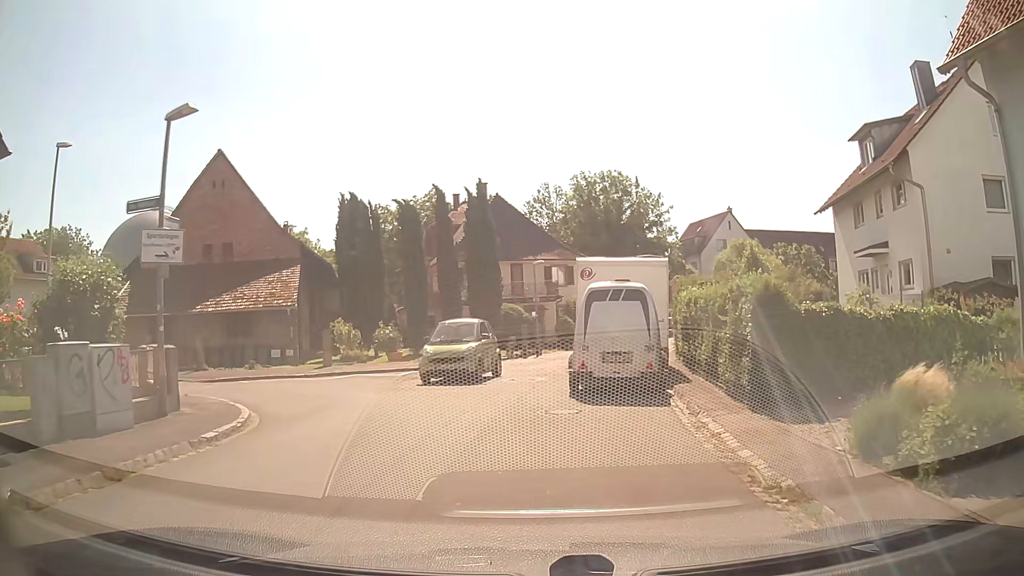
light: Day
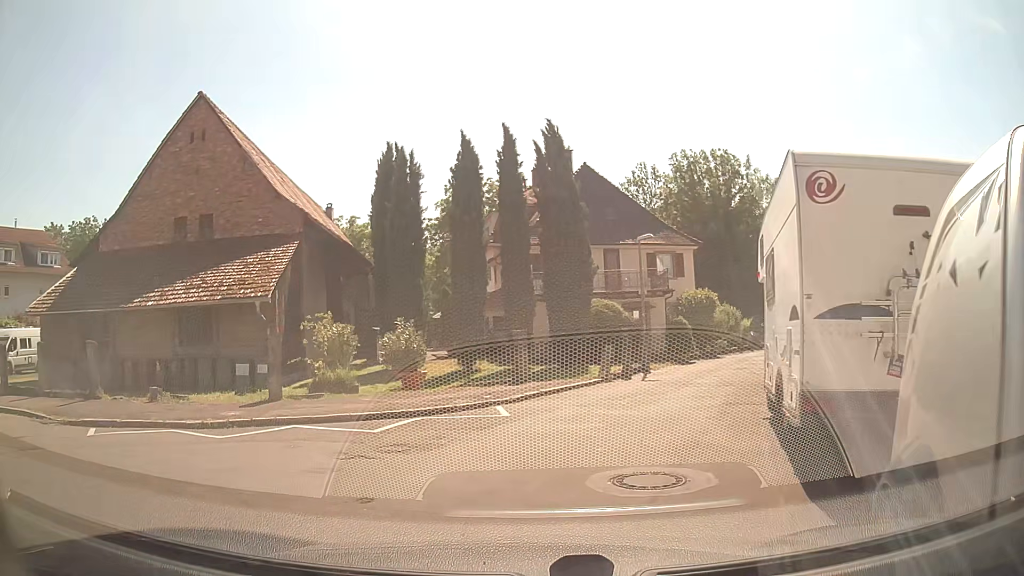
(-0.3, +10.6) m; -8°
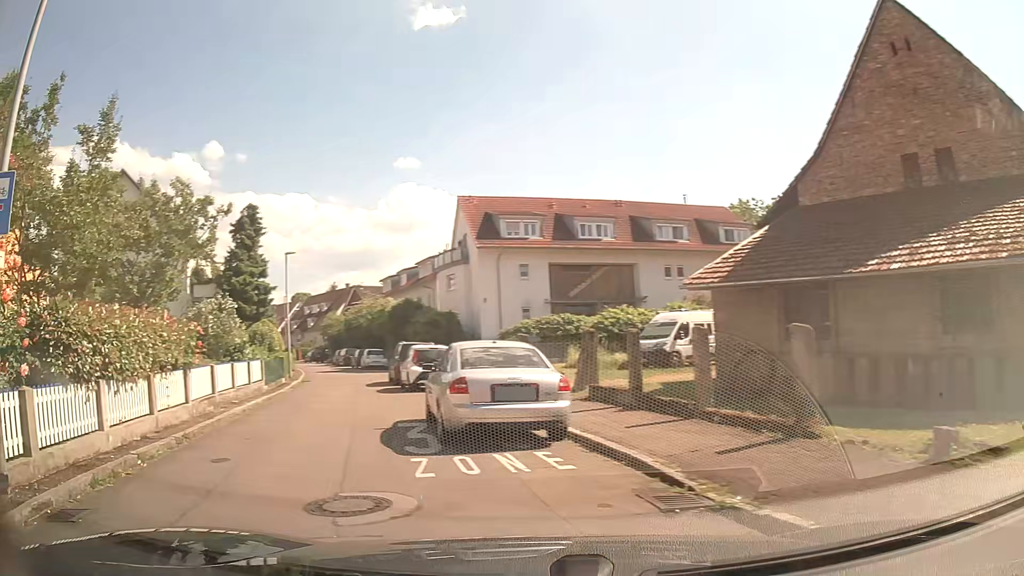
(-3.3, +7.2) m; -60°
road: residential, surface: asphalt
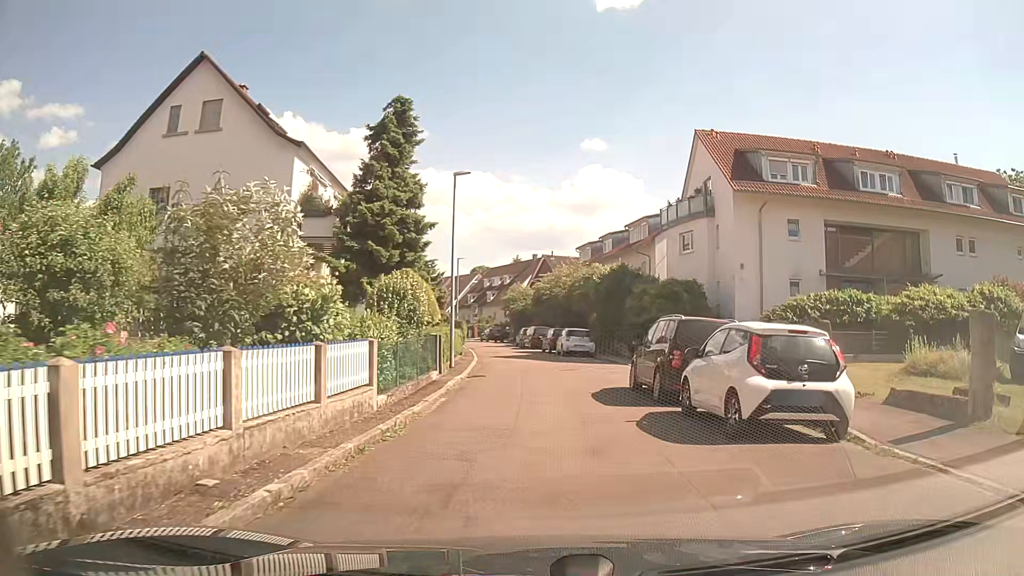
(-3.8, +12.6) m; -16°
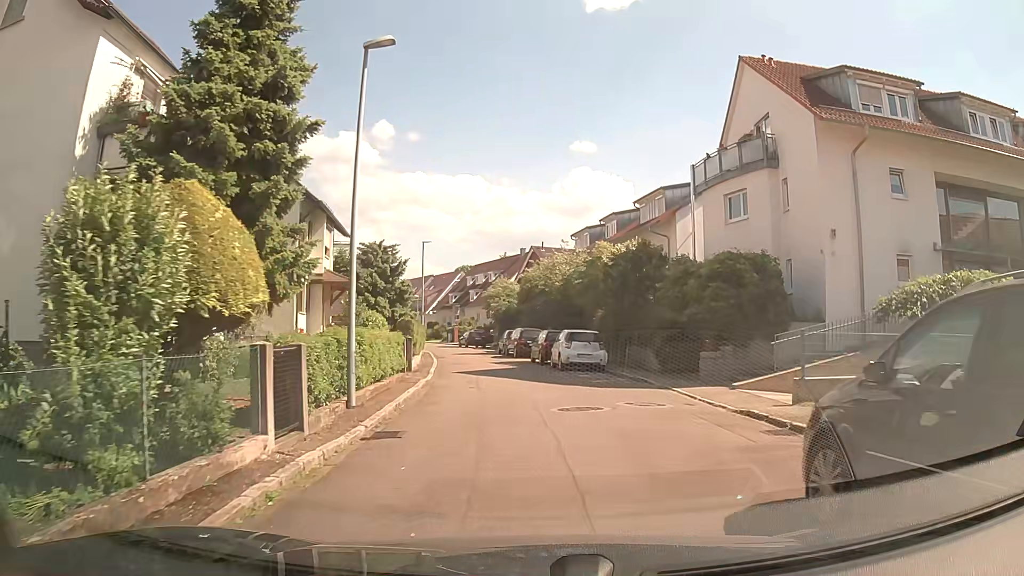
(+0.2, +10.9) m; 0°
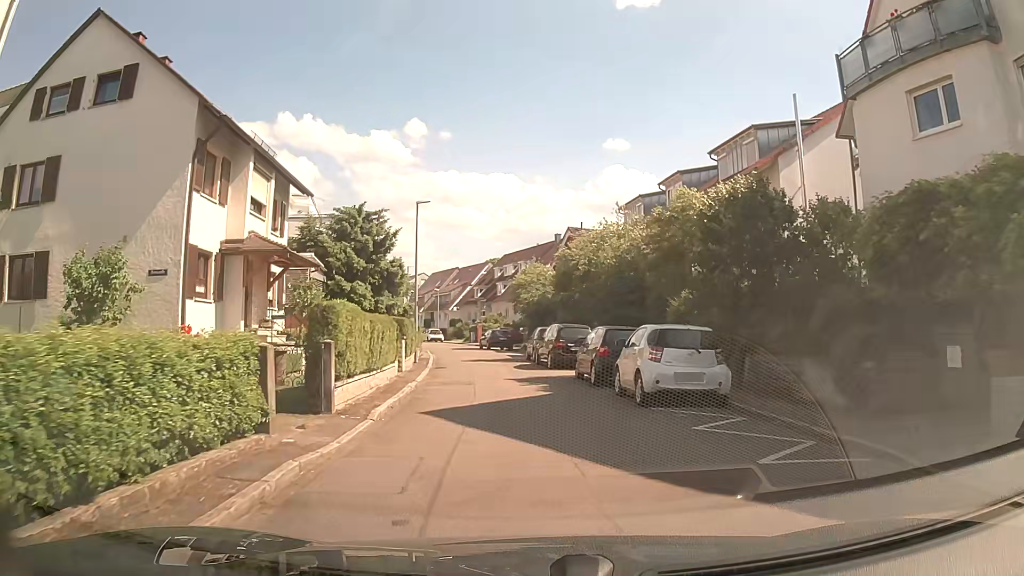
(-0.1, +11.9) m; -1°
